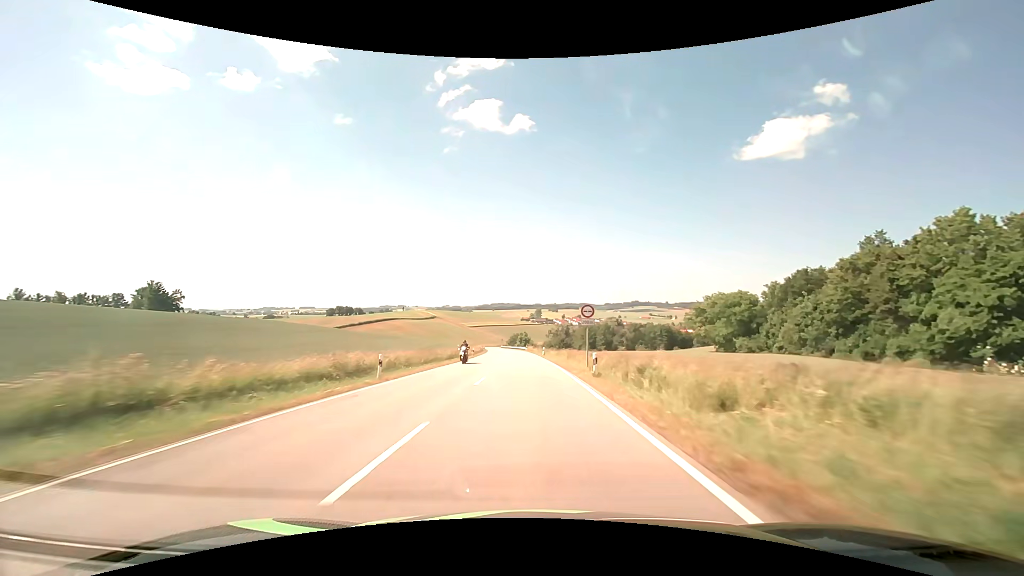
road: secondary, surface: asphalt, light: Day
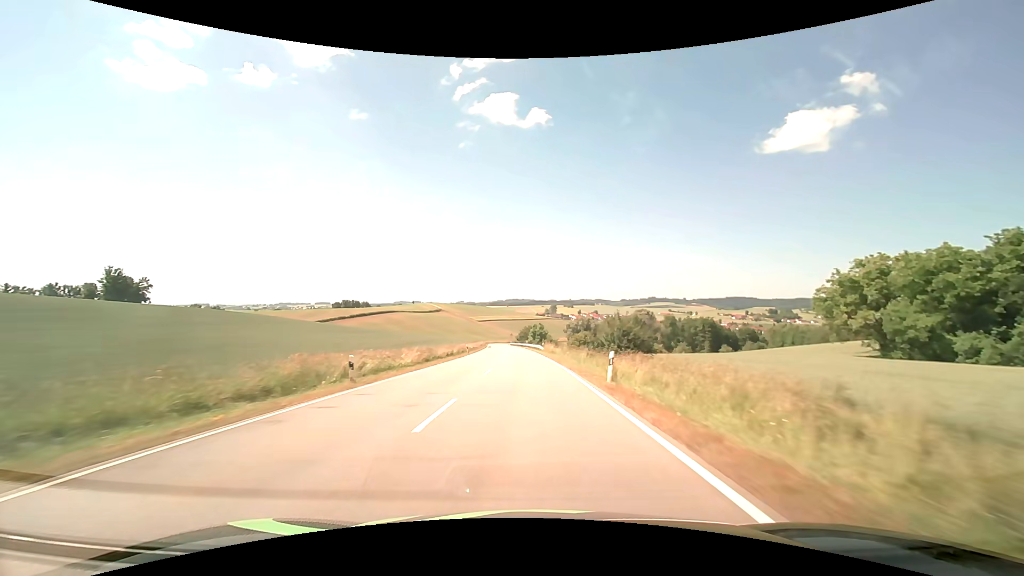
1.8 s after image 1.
(-0.6, +44.8) m; -2°
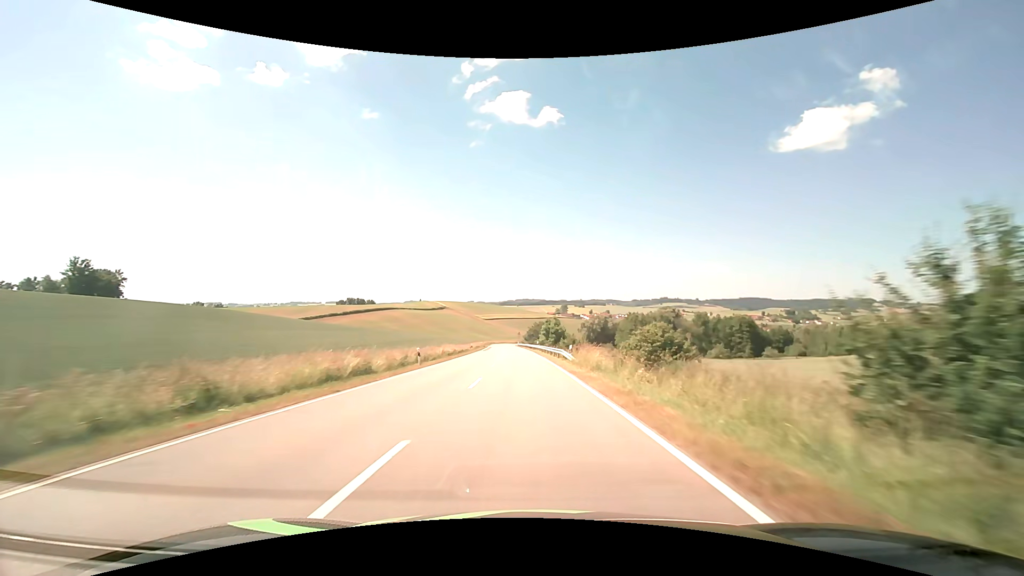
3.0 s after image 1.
(-0.4, +28.9) m; -1°
